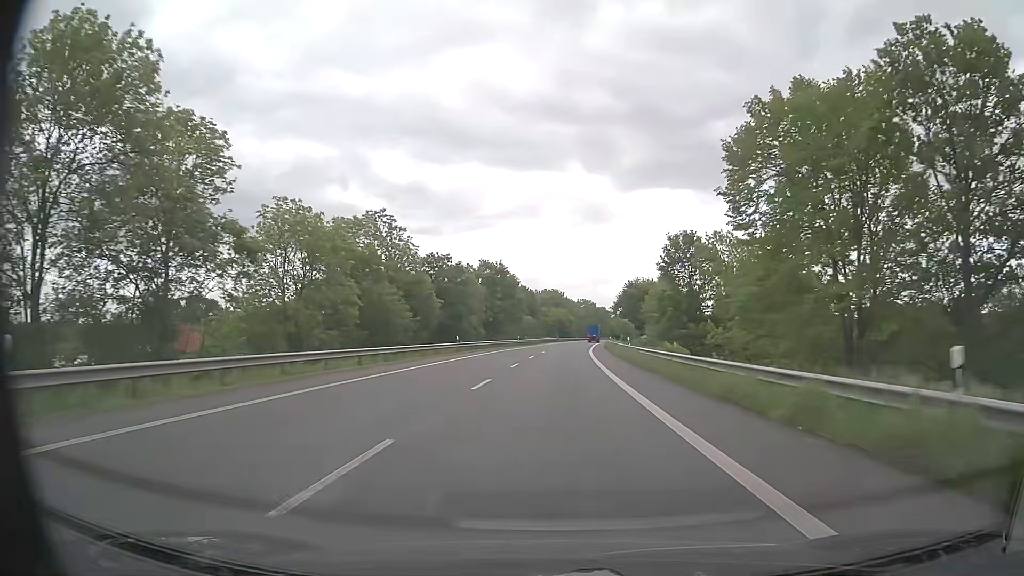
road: primary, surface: asphalt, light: Day
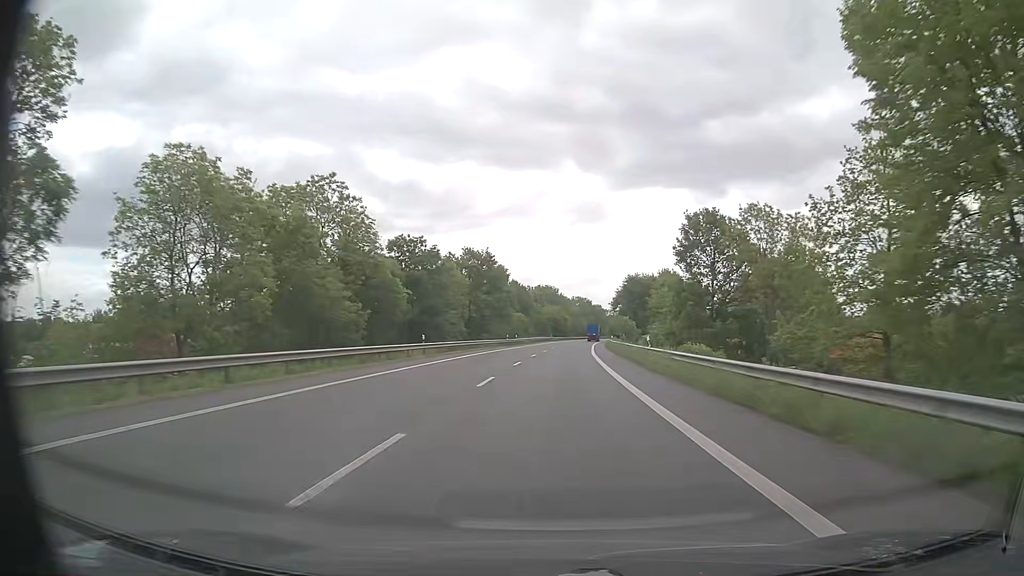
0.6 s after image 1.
(+0.1, +11.8) m; +1°
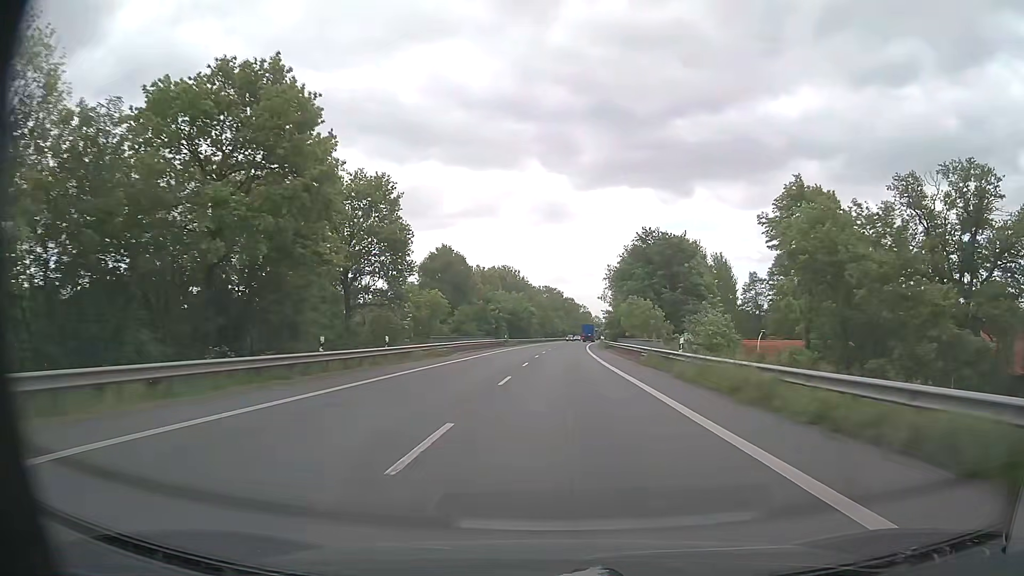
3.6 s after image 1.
(+1.5, +59.2) m; +3°
(0, +10) (0, +20) (0, +30) (+1, +40) (+1, +50) (+1, +60) (+2, +70) (+2, +80) (+3, +90) (+4, +100) m
